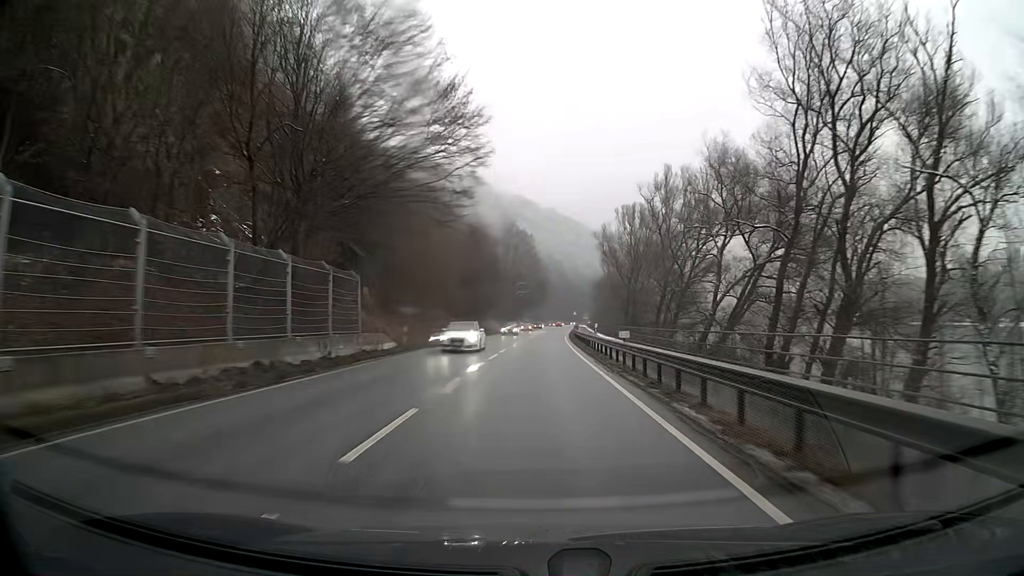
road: primary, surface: asphalt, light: Day
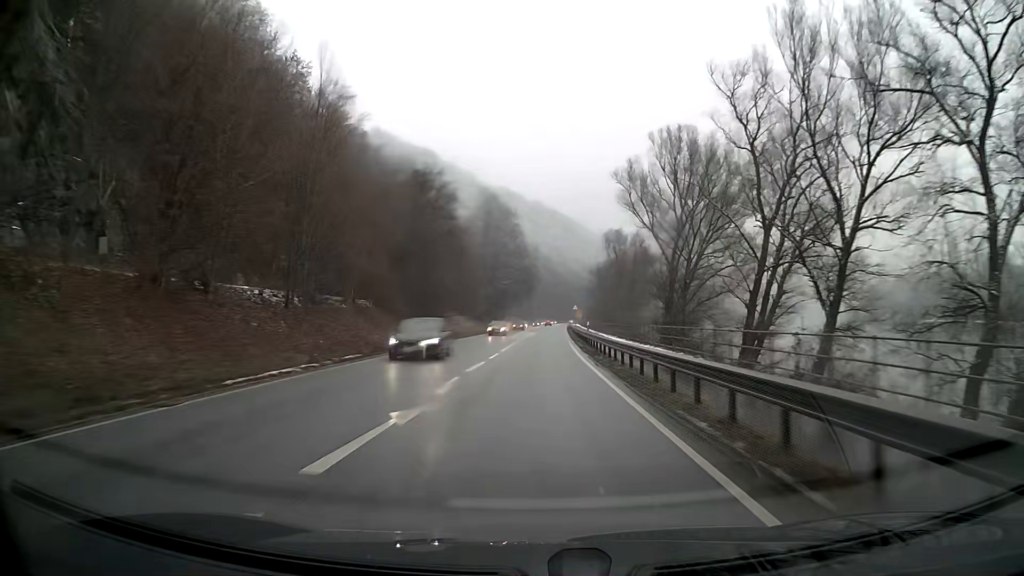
(+0.3, +30.2) m; +1°
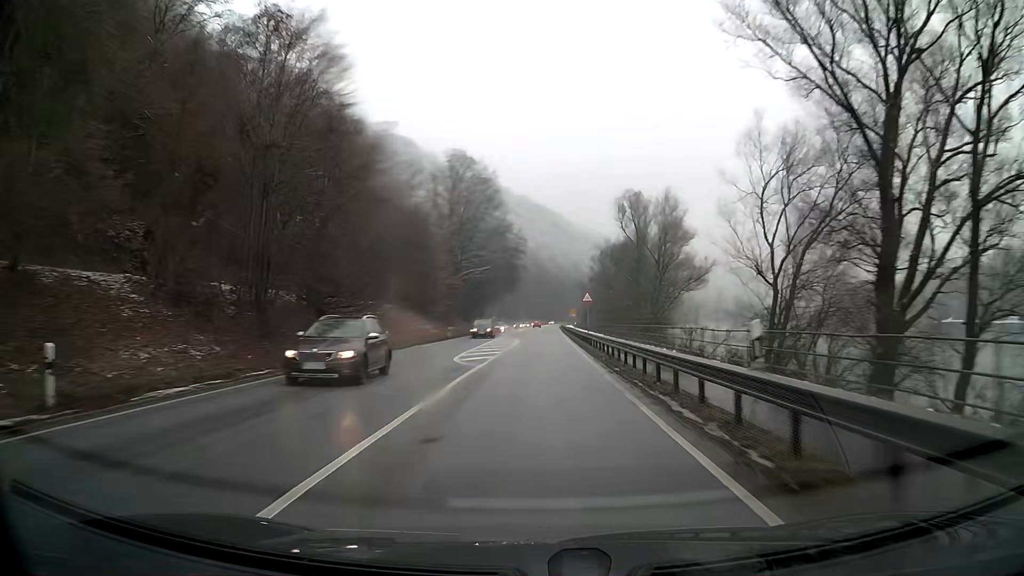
(+0.3, +30.6) m; +1°
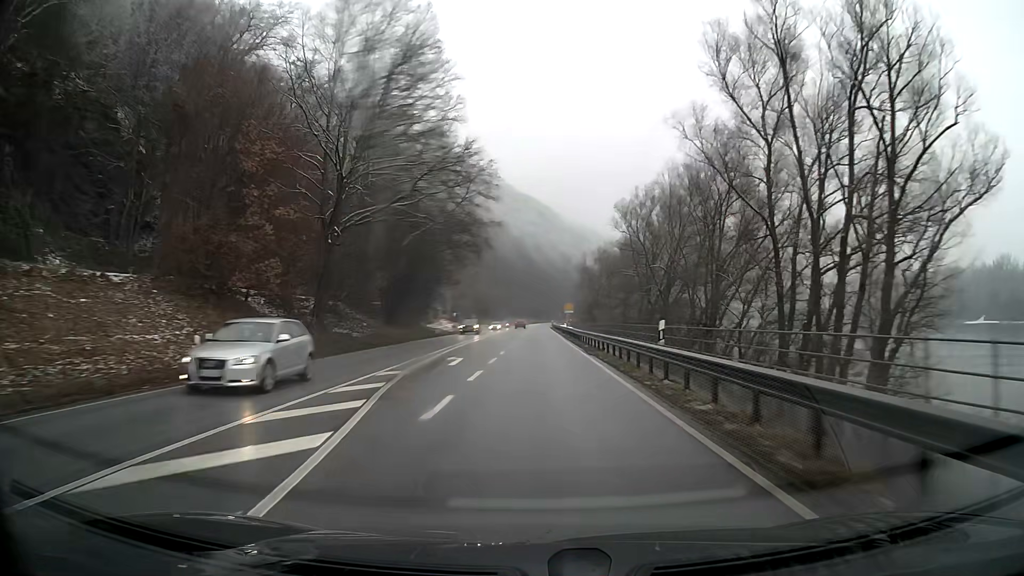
(+0.5, +46.4) m; +1°
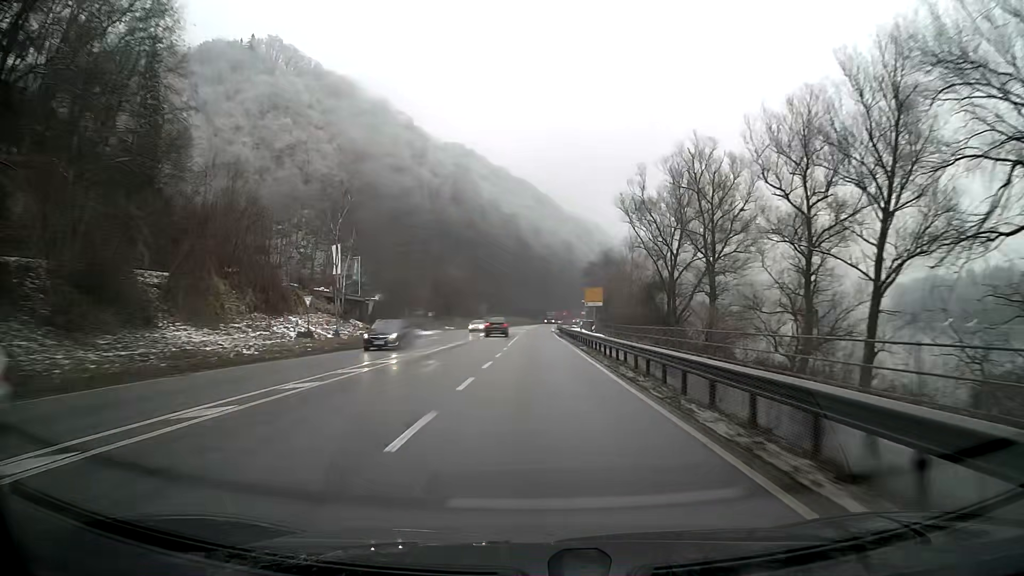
(+0.2, +62.5) m; 0°
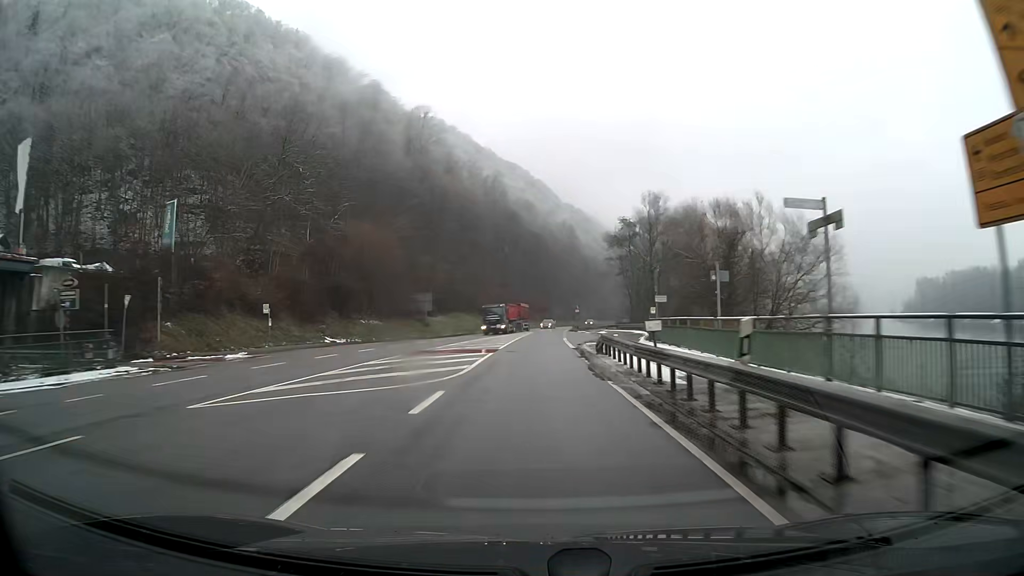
(+0.4, +62.9) m; 0°
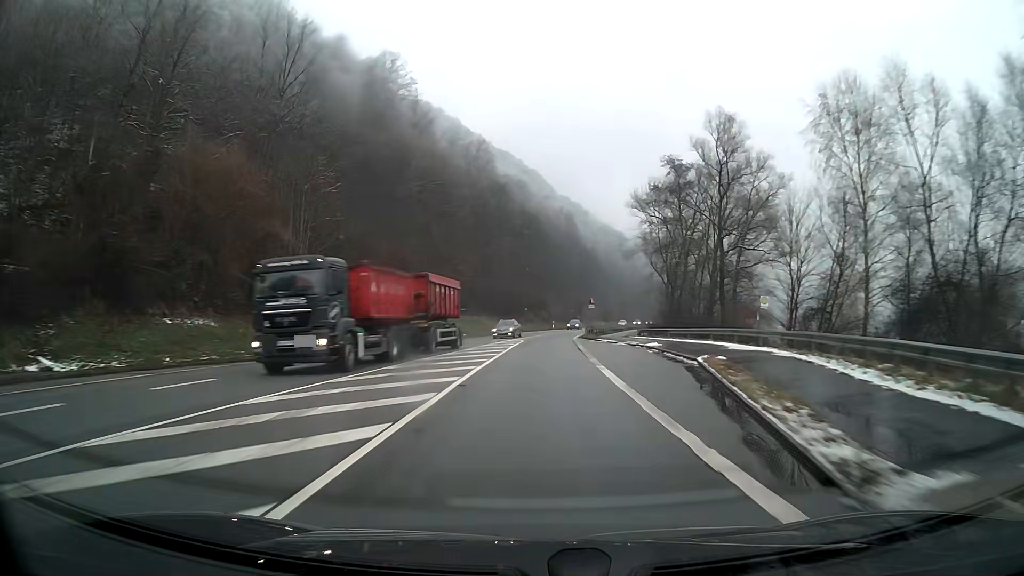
(+0.2, +31.5) m; +1°
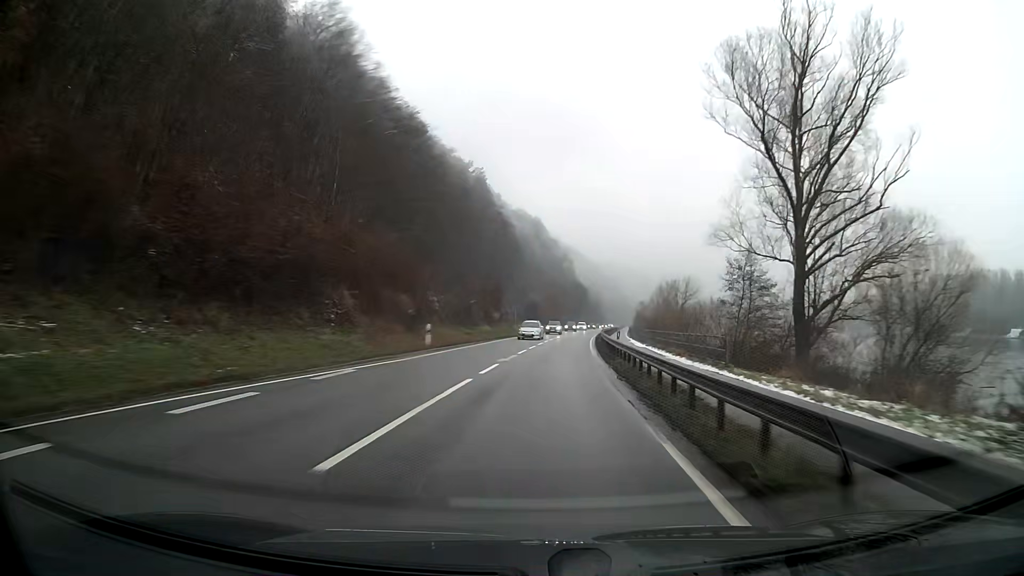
(+3.8, +62.9) m; +8°
(0, +10) (+1, +20) (+1, +30) (+2, +40) (+3, +50) (+3, +60) (+4, +70) (+6, +80) (+7, +90) (+8, +100) m
